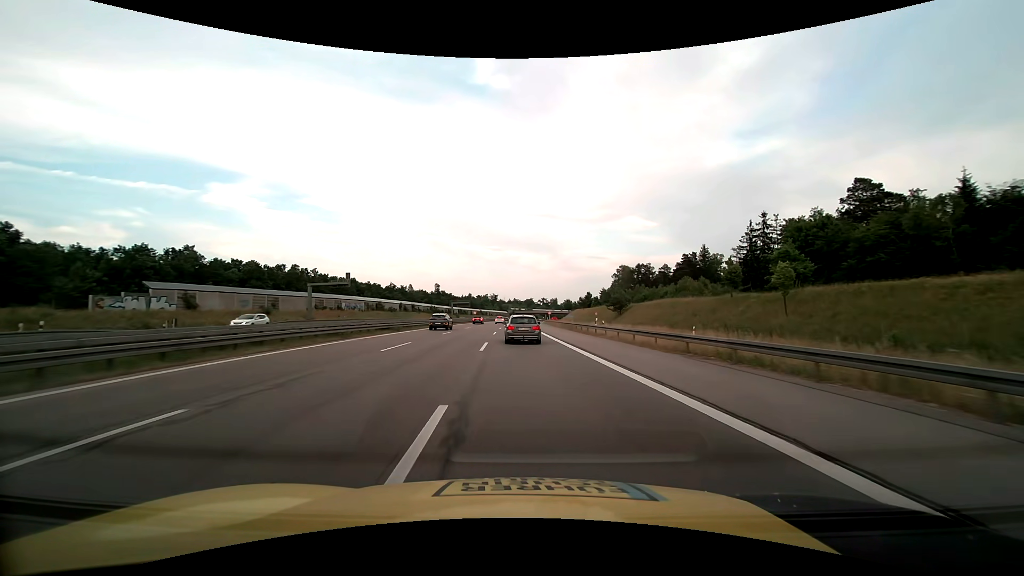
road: motorway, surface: asphalt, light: Day
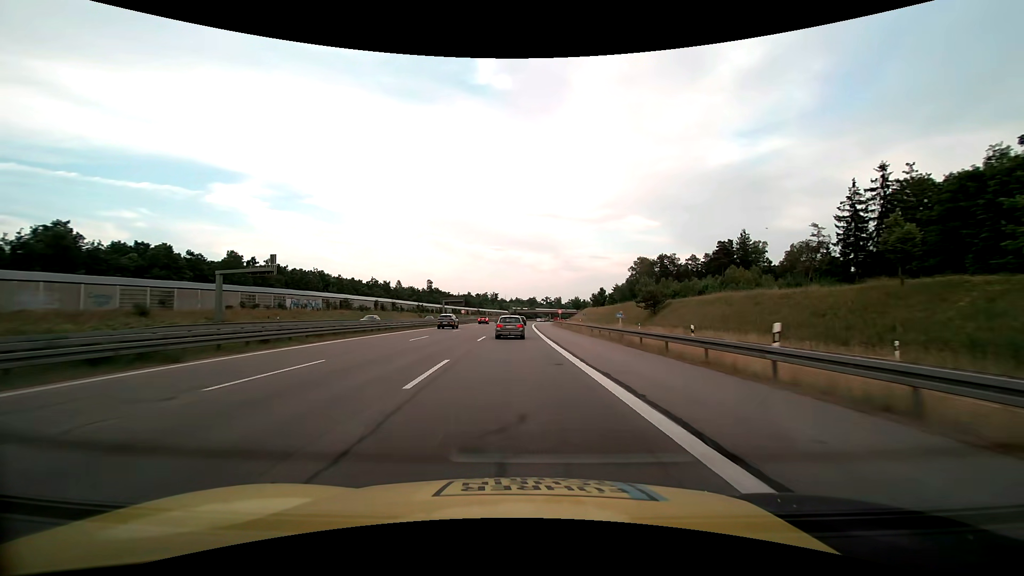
(0.0, +27.9) m; 0°
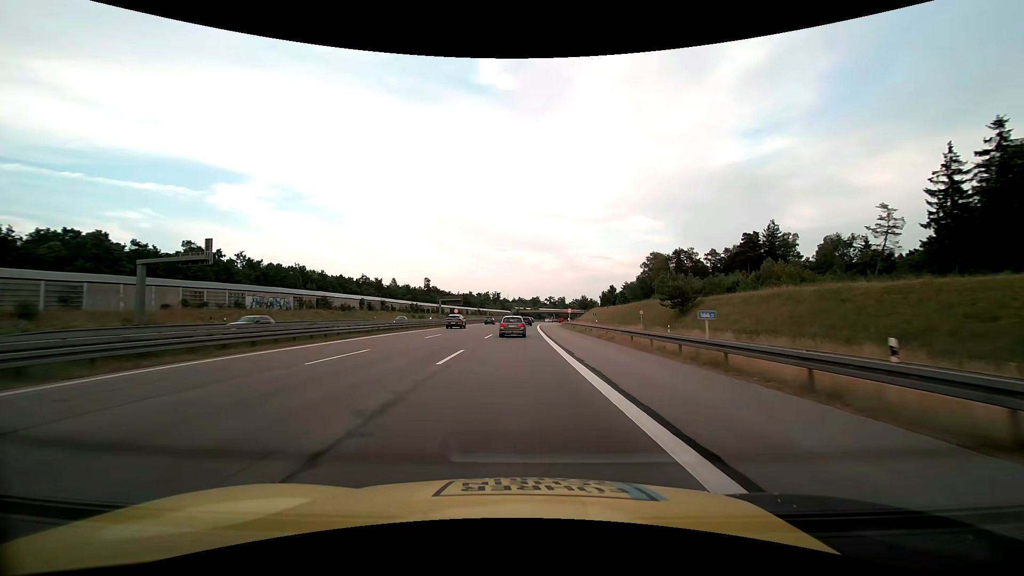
(0.0, +13.7) m; 0°
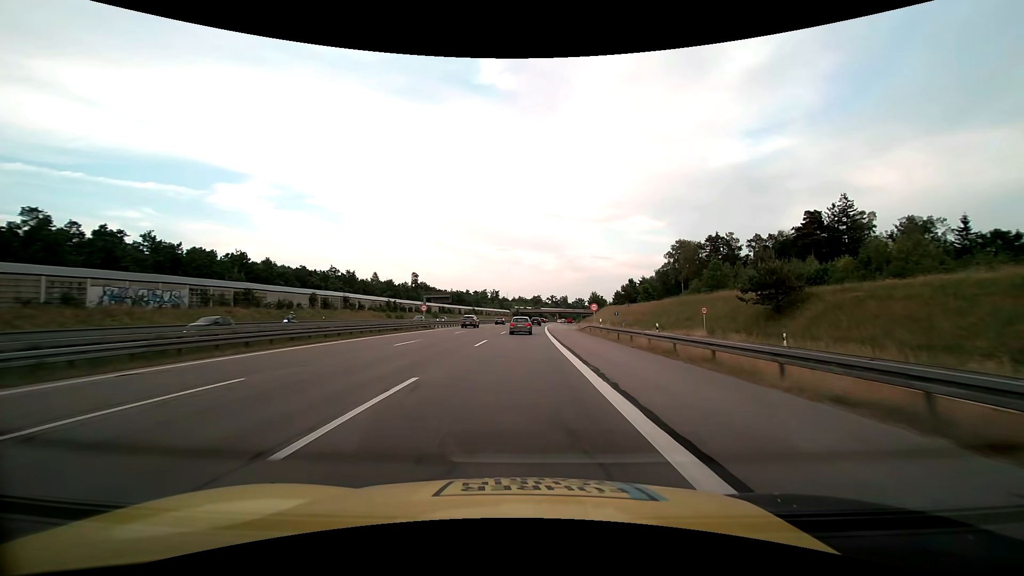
(-0.1, +26.8) m; 0°
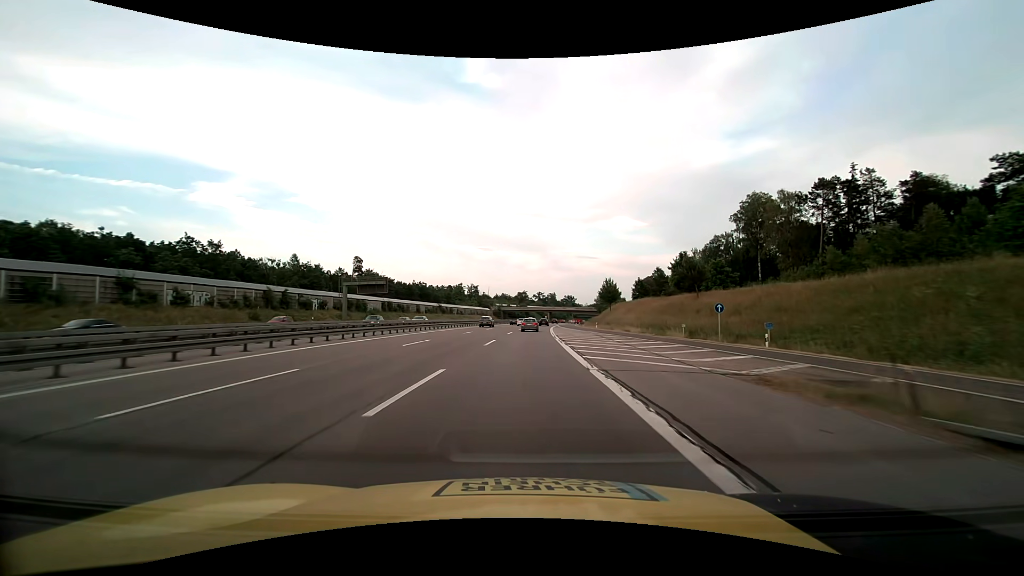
(+0.7, +52.5) m; +2°
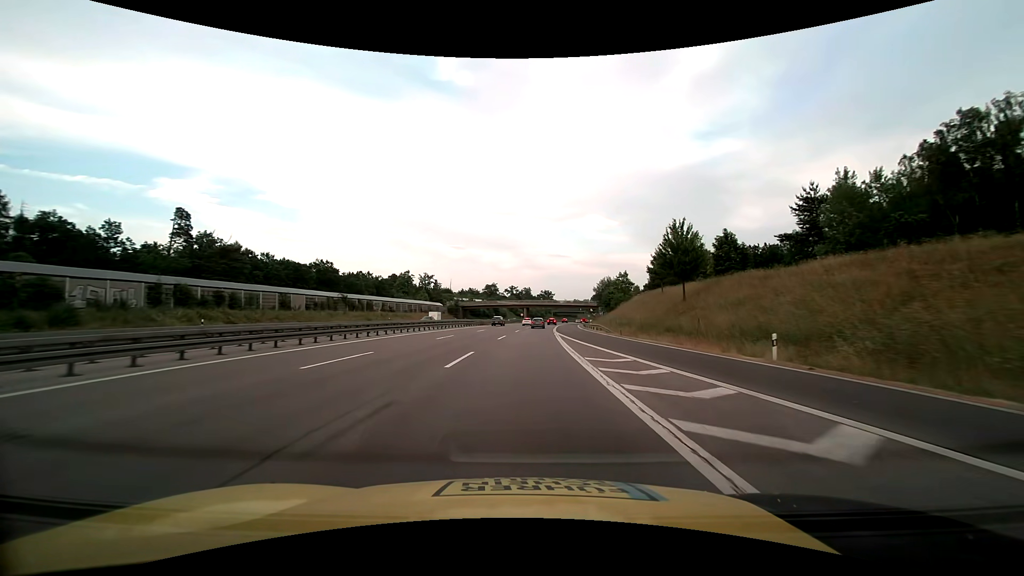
(+2.0, +65.2) m; +3°
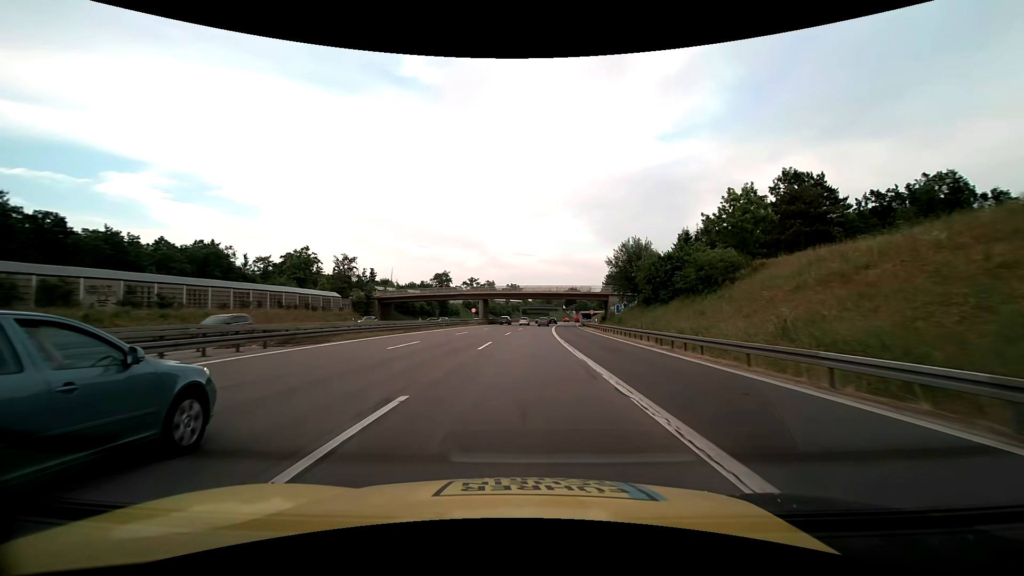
(+2.0, +64.6) m; +4°
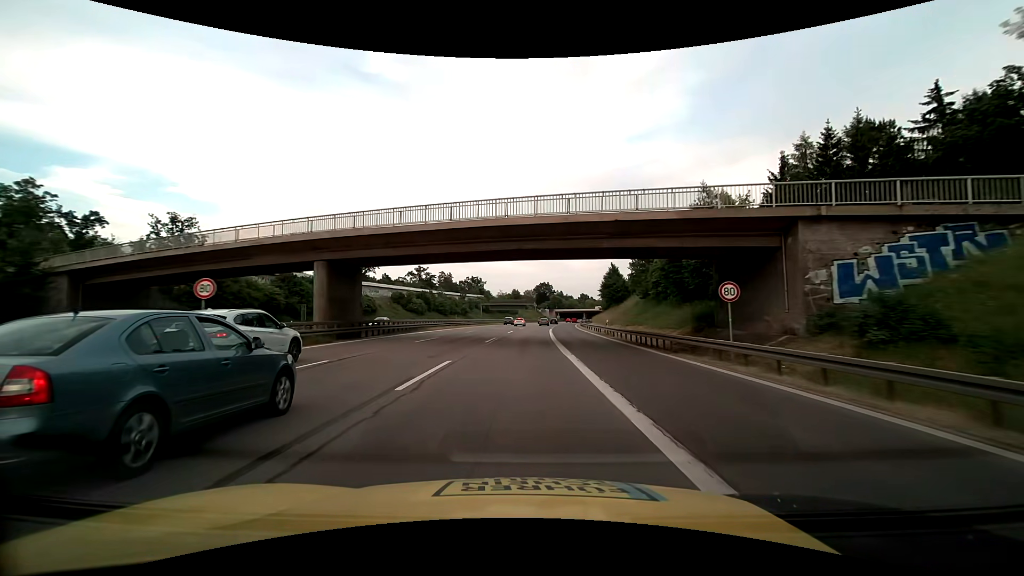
(+2.2, +64.4) m; +4°
(0, +10) (0, +20) (0, +30) (0, +40) (+1, +50) (+1, +60) (+2, +70) (+3, +80) (+3, +90) (+4, +100) m
